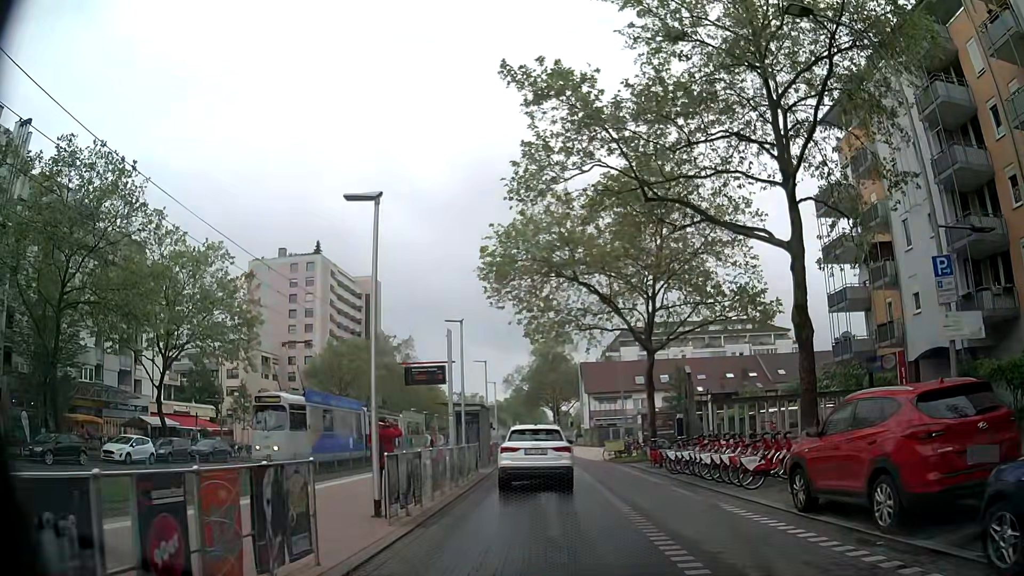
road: tertiary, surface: asphalt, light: Day
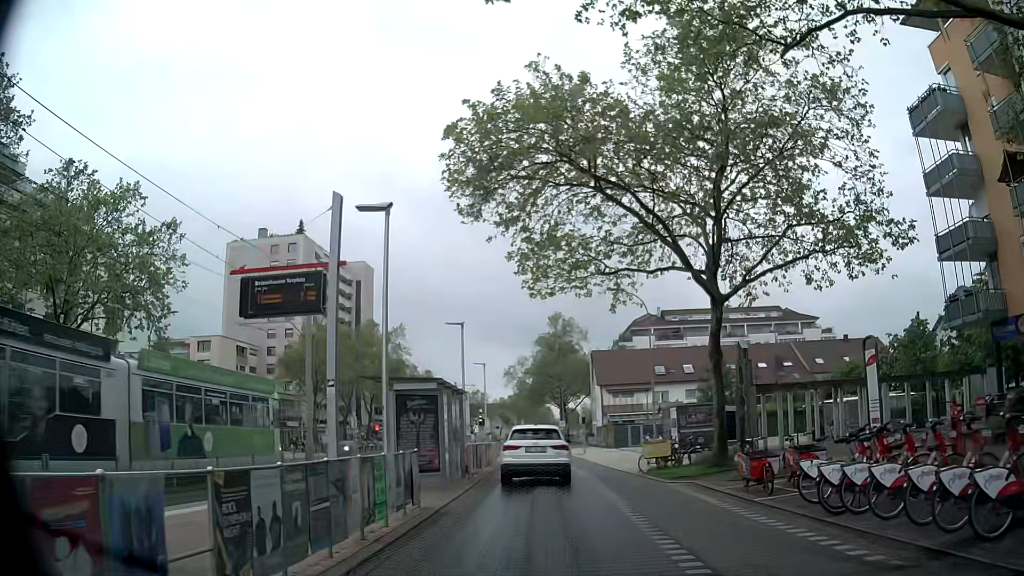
(+0.1, +11.5) m; 0°
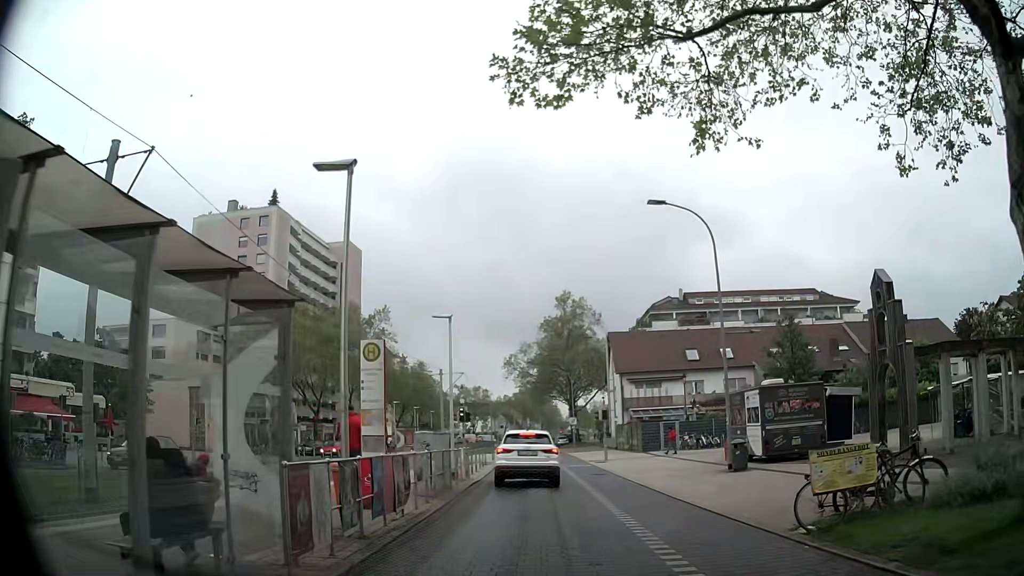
(+0.1, +14.1) m; +1°
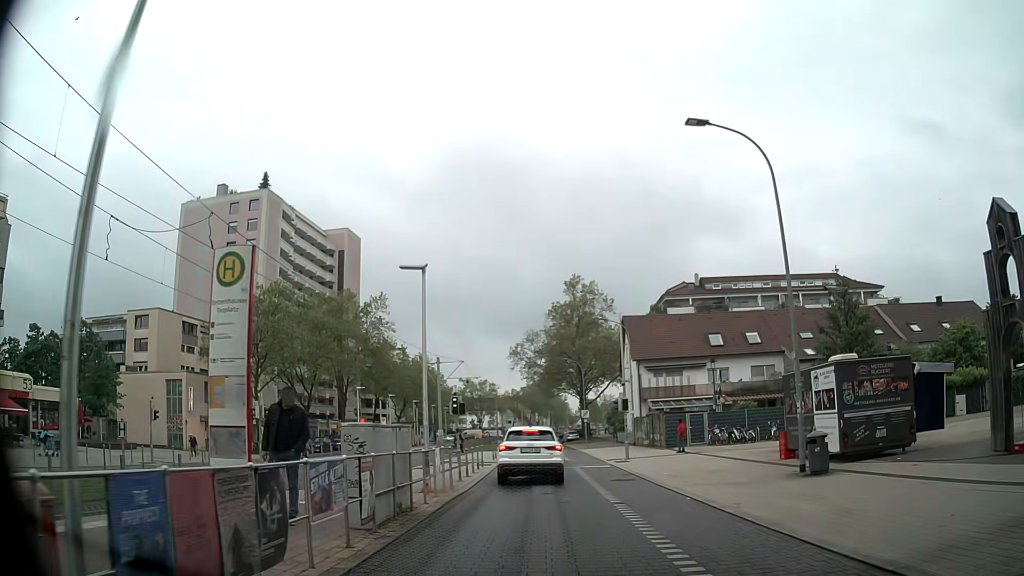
(-0.1, +5.9) m; +1°
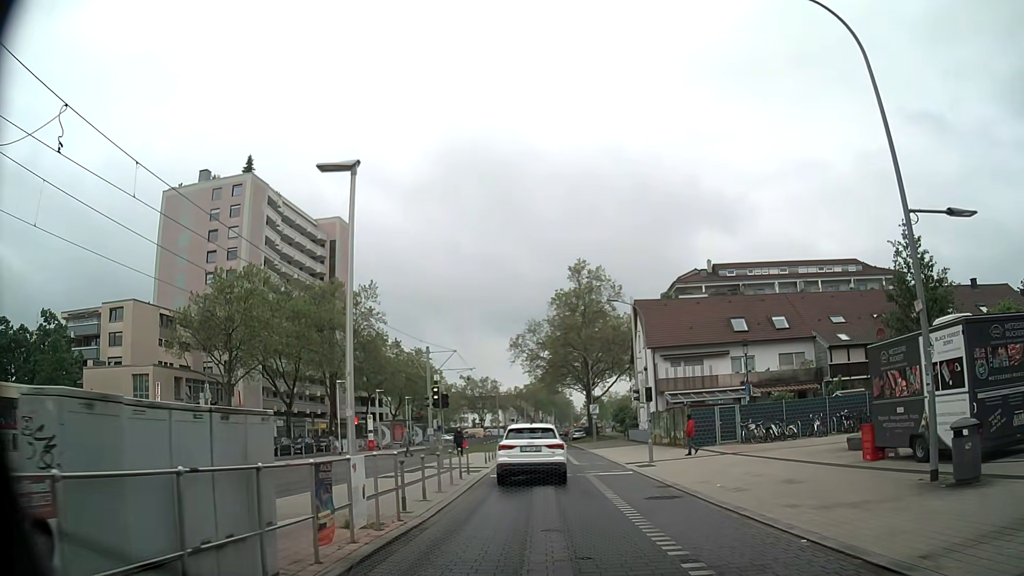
(-0.2, +6.1) m; -2°
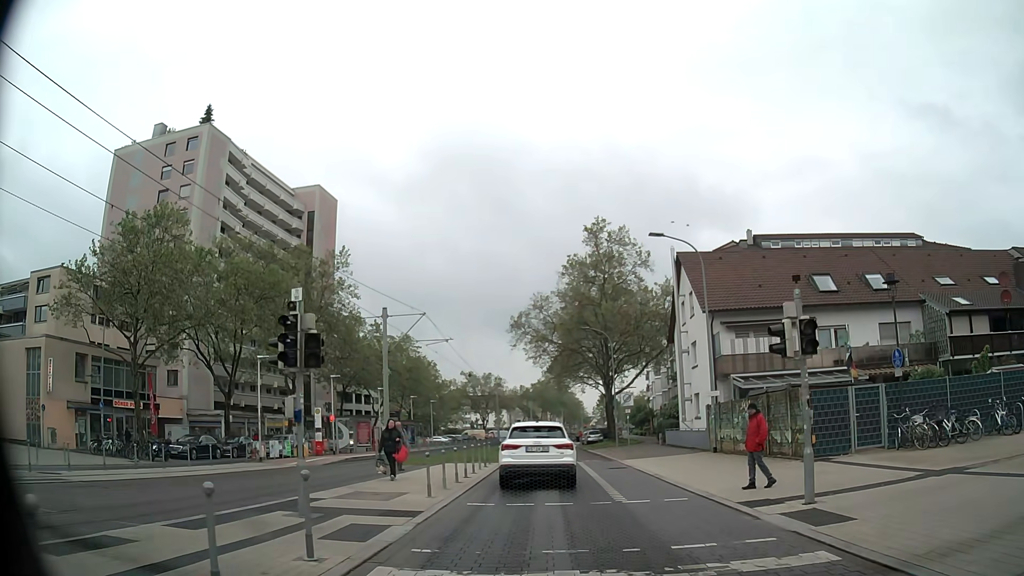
(-0.2, +14.8) m; -1°
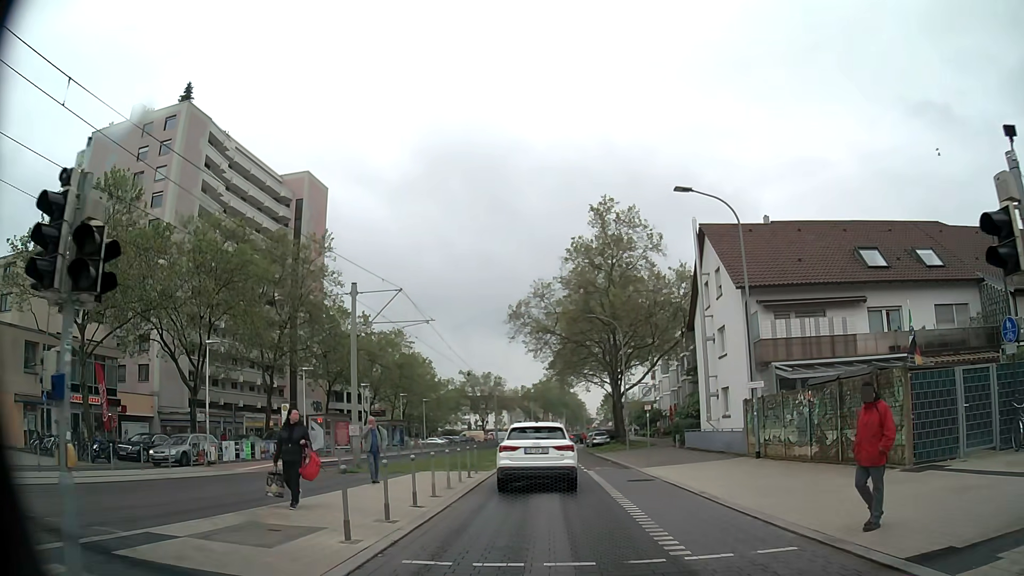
(-0.1, +5.7) m; 0°
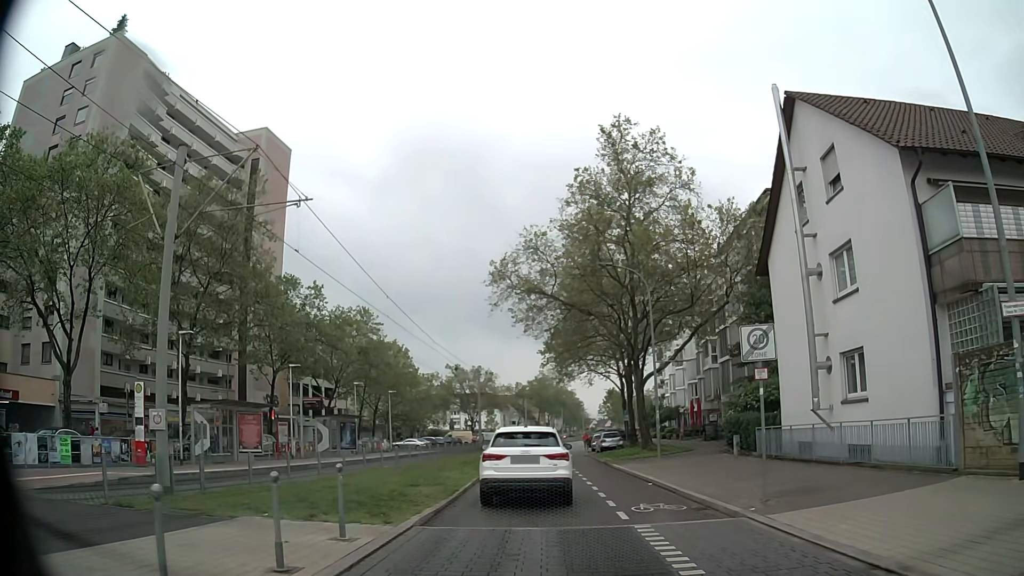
(-0.1, +13.9) m; 0°
(0, +10) (0, +20) (-1, +30) (-1, +40) (-1, +50) (-1, +60) (0, +70) (0, +80) (+1, +90) (+2, +100) m
